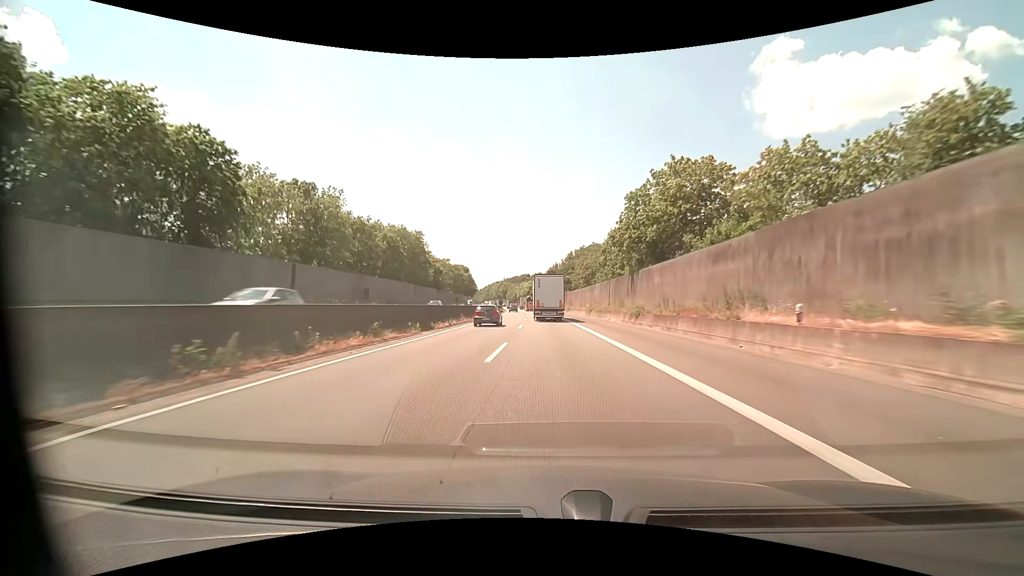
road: motorway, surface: asphalt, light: Day
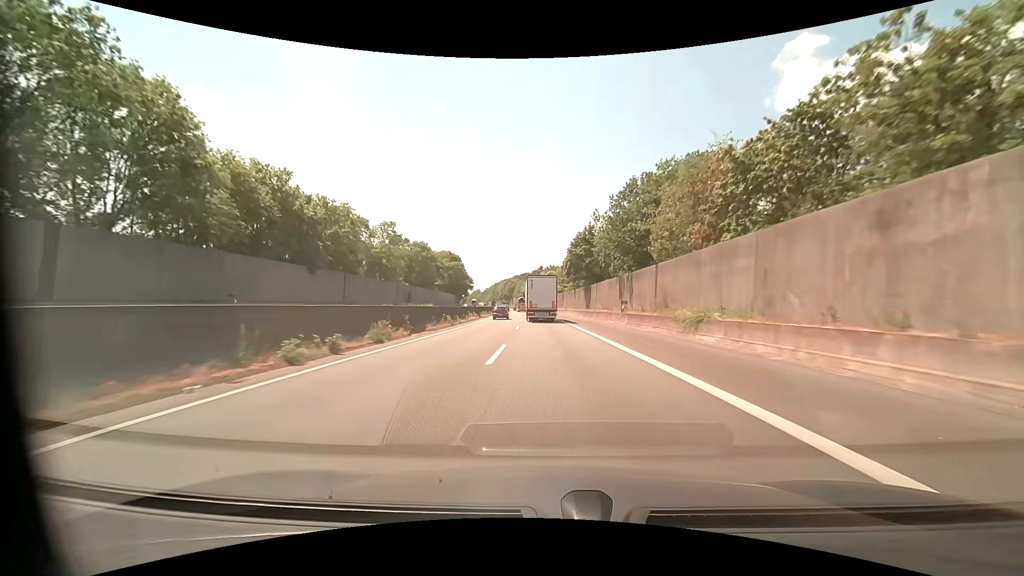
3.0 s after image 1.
(-1.3, +72.3) m; -2°
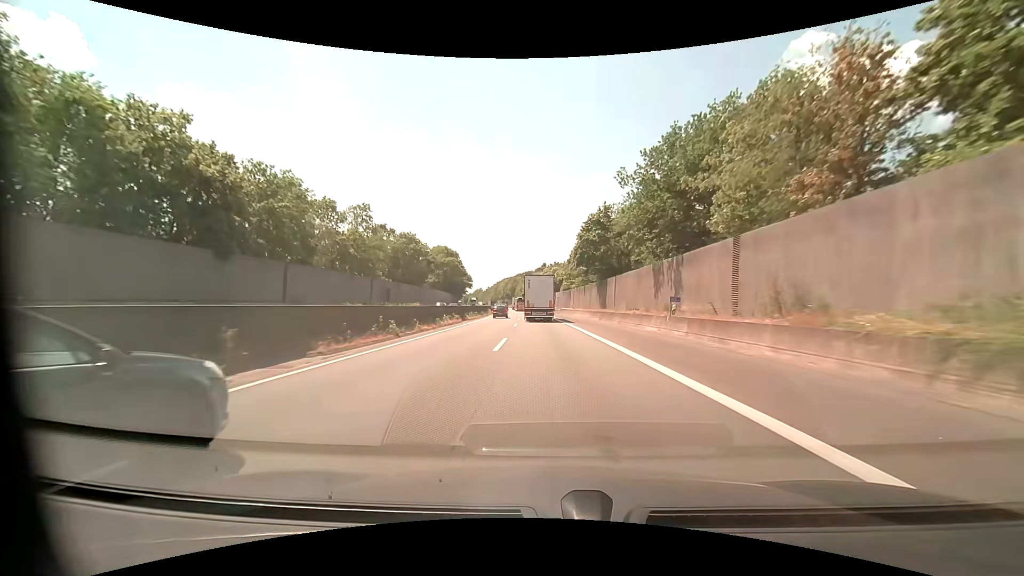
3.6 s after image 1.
(0.0, +14.5) m; 0°
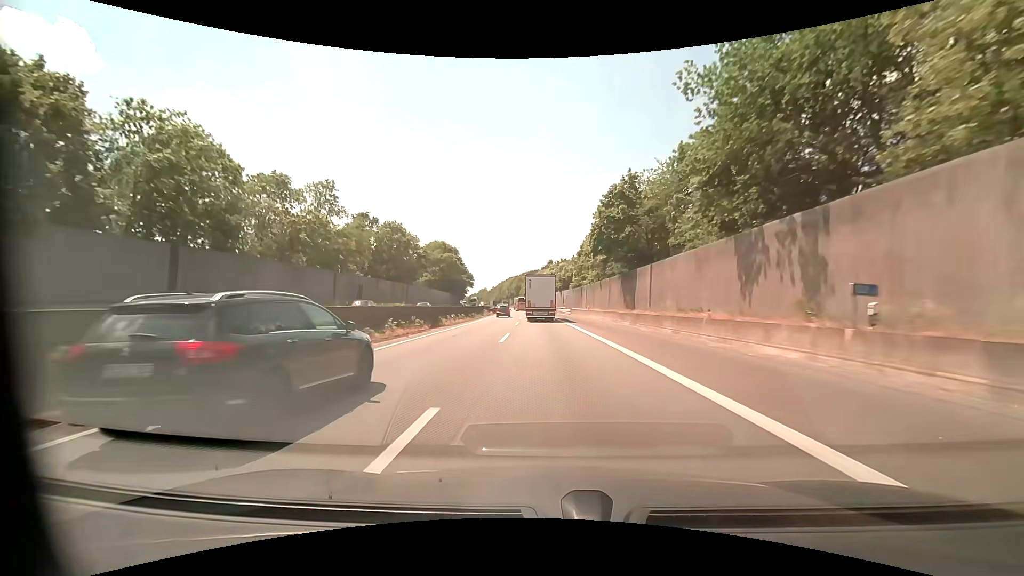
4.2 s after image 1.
(-0.1, +14.6) m; -1°
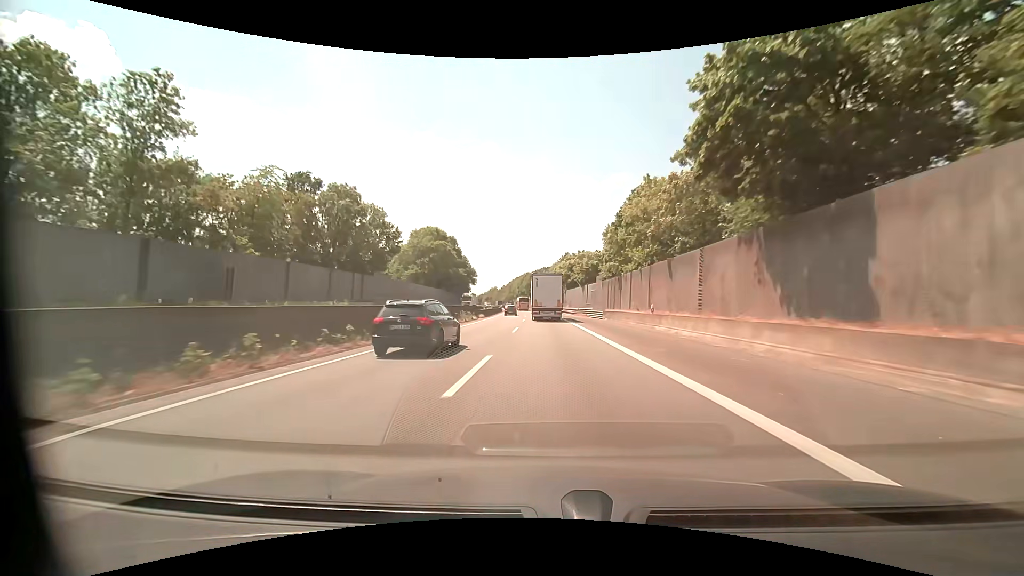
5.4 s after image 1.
(-0.4, +29.0) m; -1°
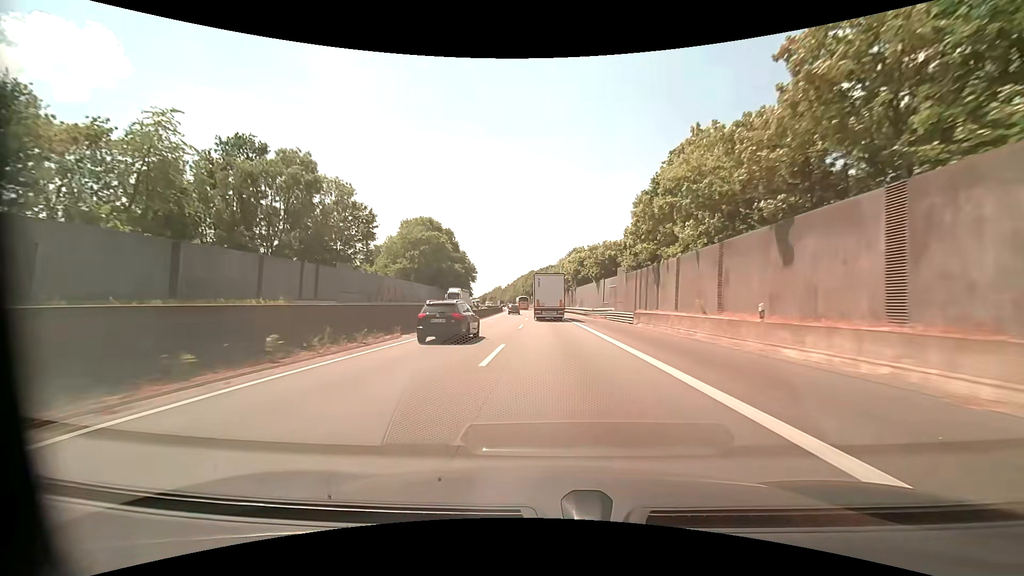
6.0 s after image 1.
(-0.2, +14.4) m; -1°
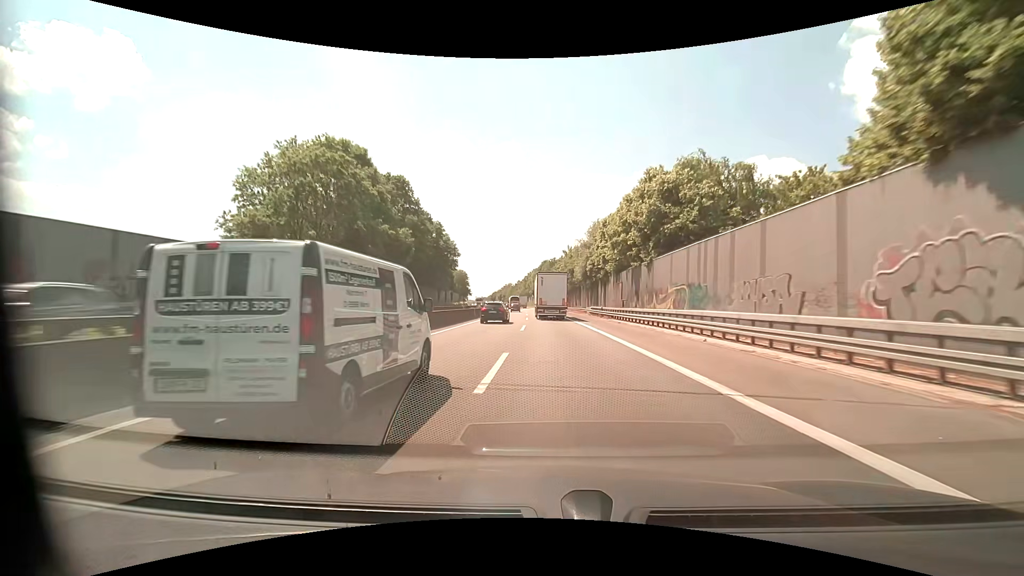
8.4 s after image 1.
(-0.7, +57.2) m; -2°
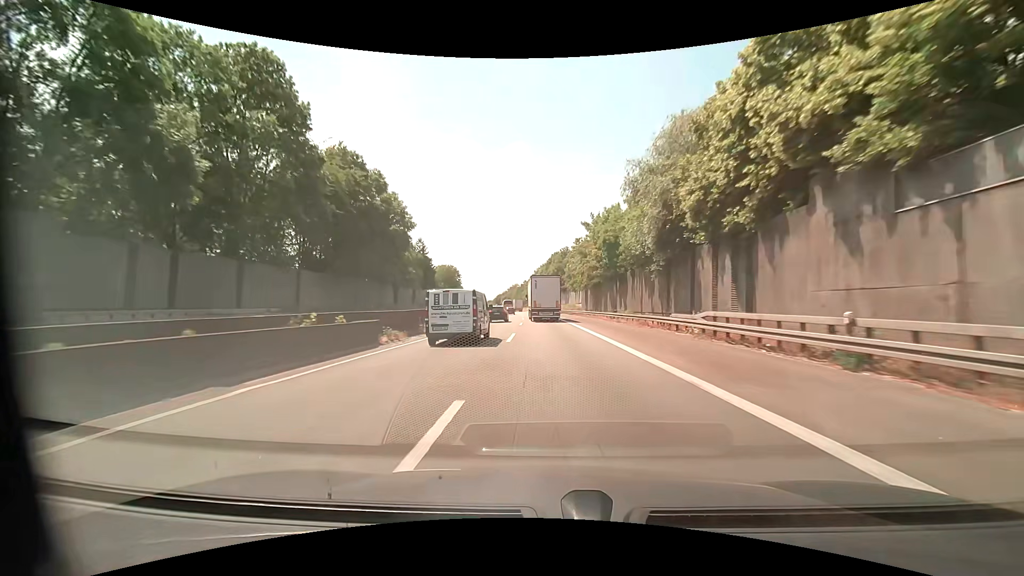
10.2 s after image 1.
(-0.4, +42.3) m; -1°
(0, +10) (0, +20) (0, +30) (0, +40) (-1, +50) (-1, +60) (-1, +70) (-2, +80) (-2, +90) (-3, +100) m
